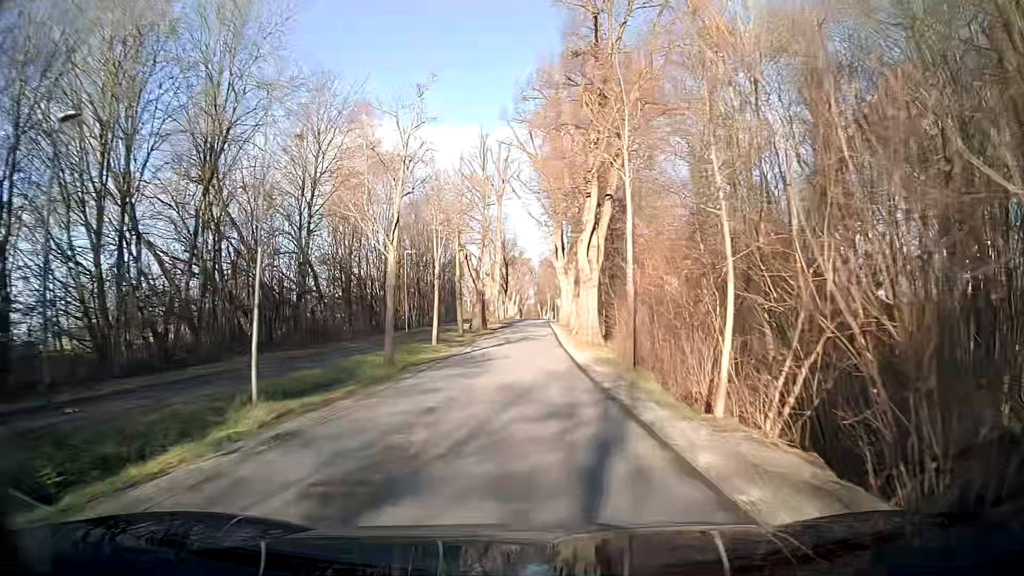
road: secondary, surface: asphalt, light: Day
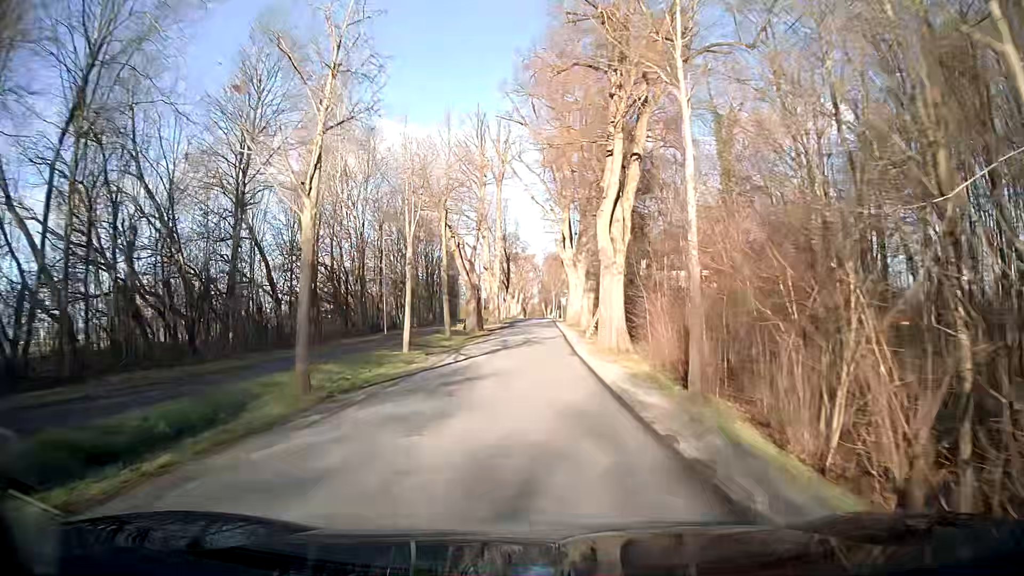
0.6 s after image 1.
(0.0, +7.5) m; 0°
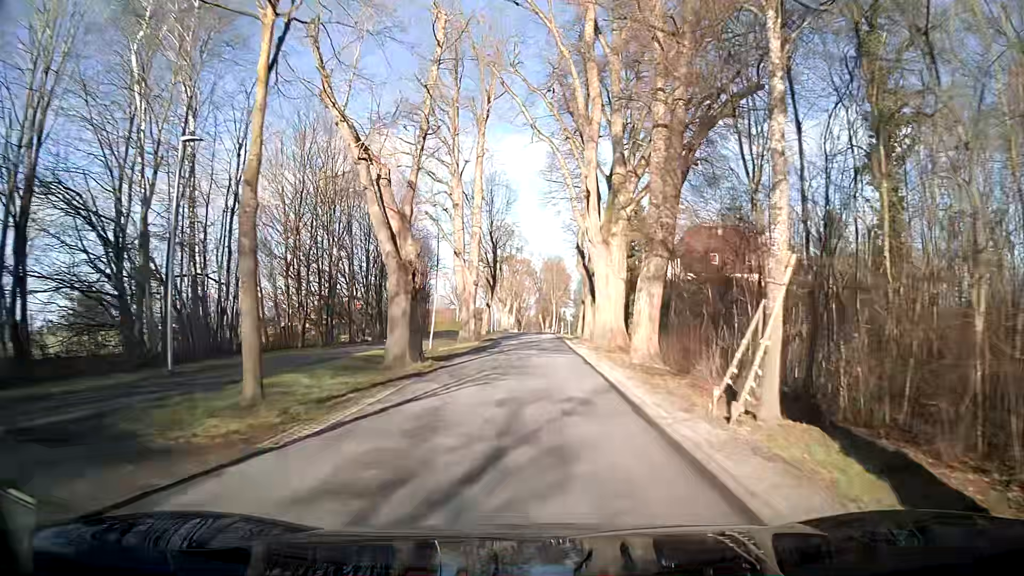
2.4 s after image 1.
(-0.1, +22.6) m; 0°
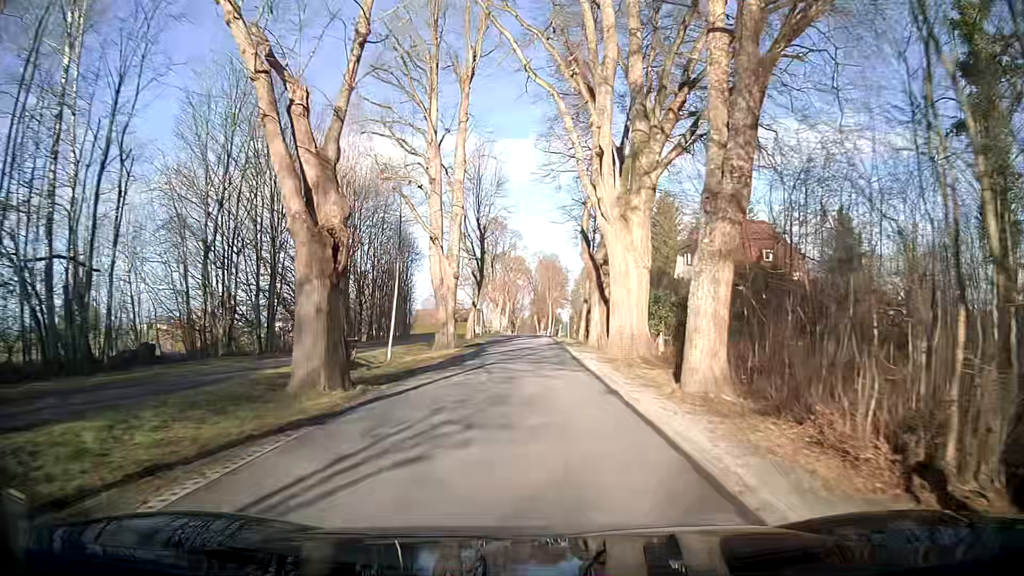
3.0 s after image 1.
(0.0, +7.6) m; 0°
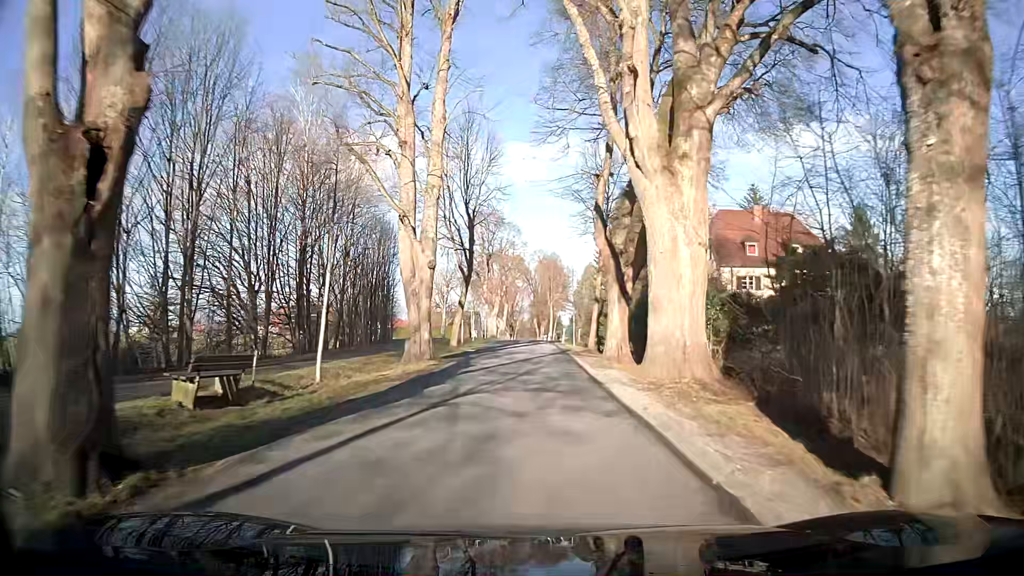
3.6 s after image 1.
(0.0, +7.5) m; 0°
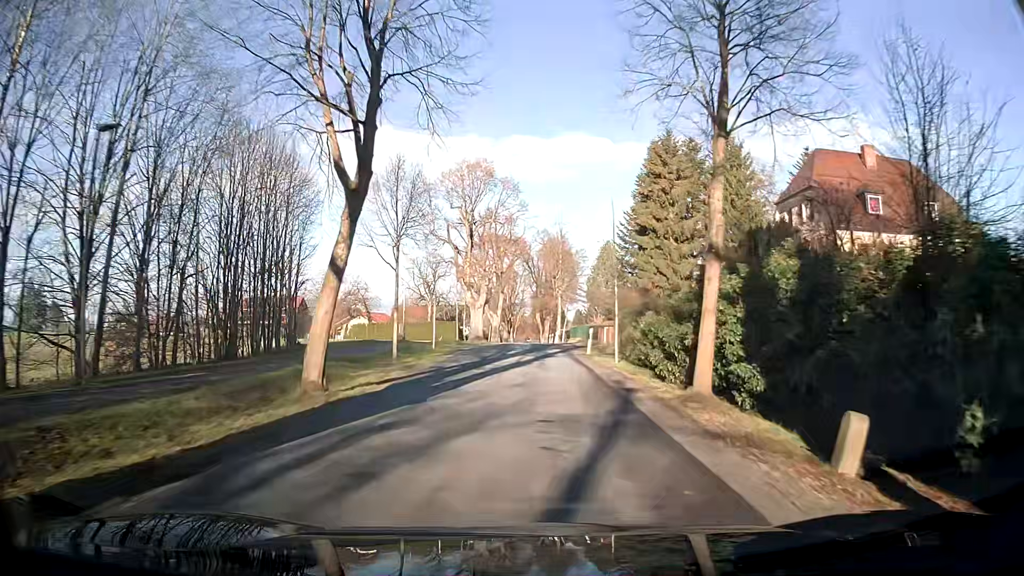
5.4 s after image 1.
(+0.2, +22.5) m; 0°
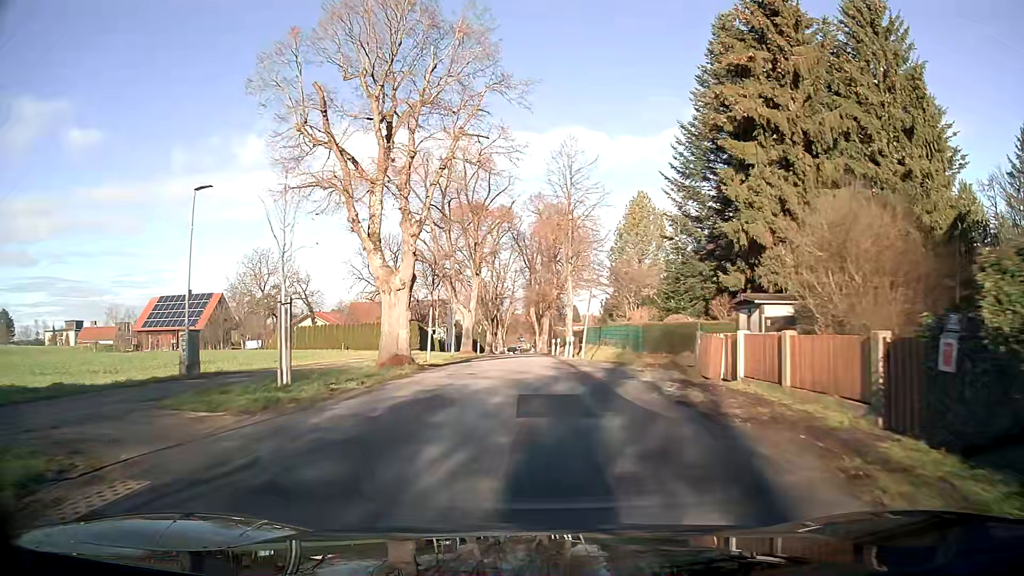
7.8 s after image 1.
(0.0, +29.5) m; 0°
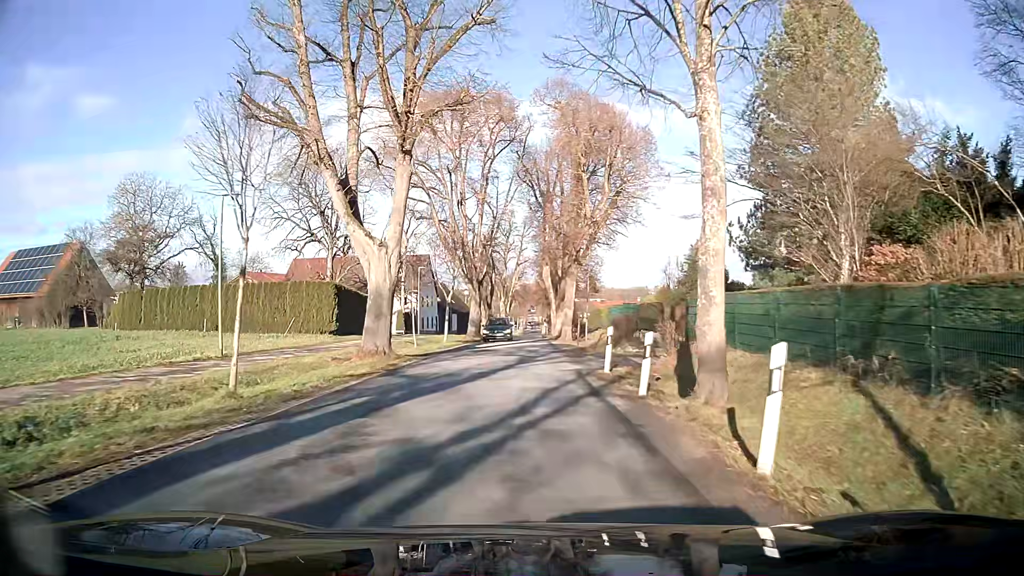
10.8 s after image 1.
(-0.3, +32.3) m; -1°
